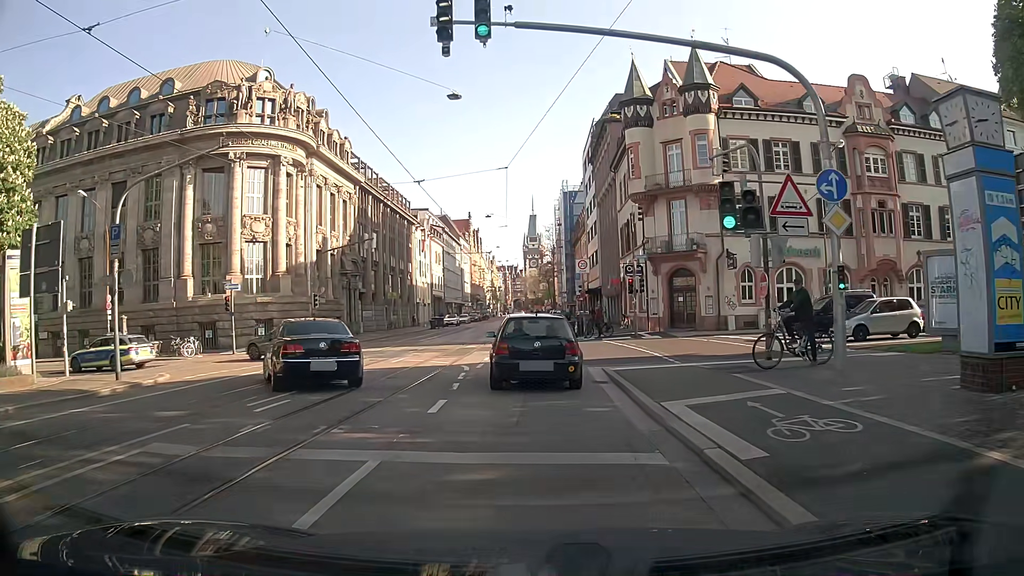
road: secondary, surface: asphalt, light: Day
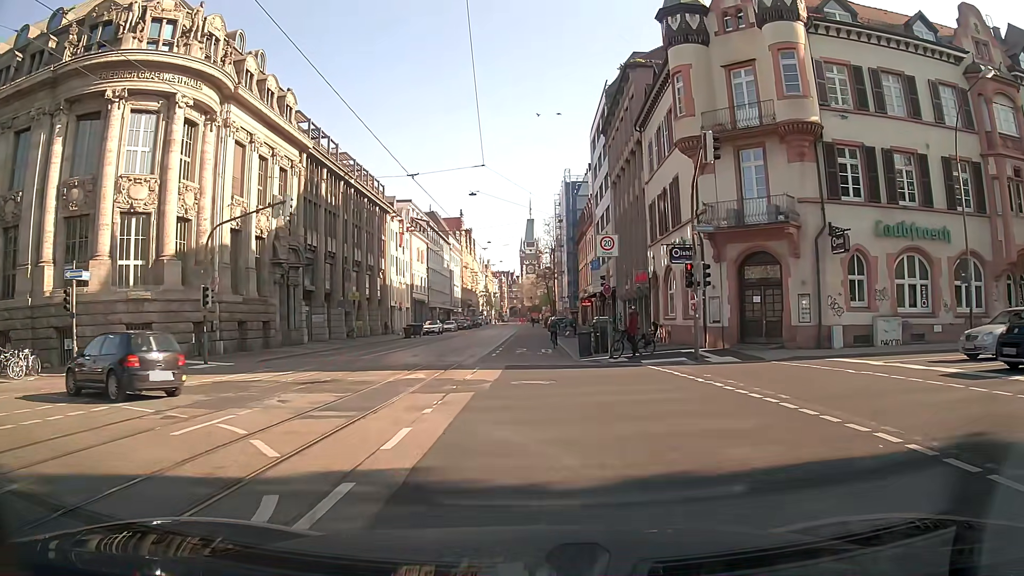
(0.0, +14.0) m; 0°
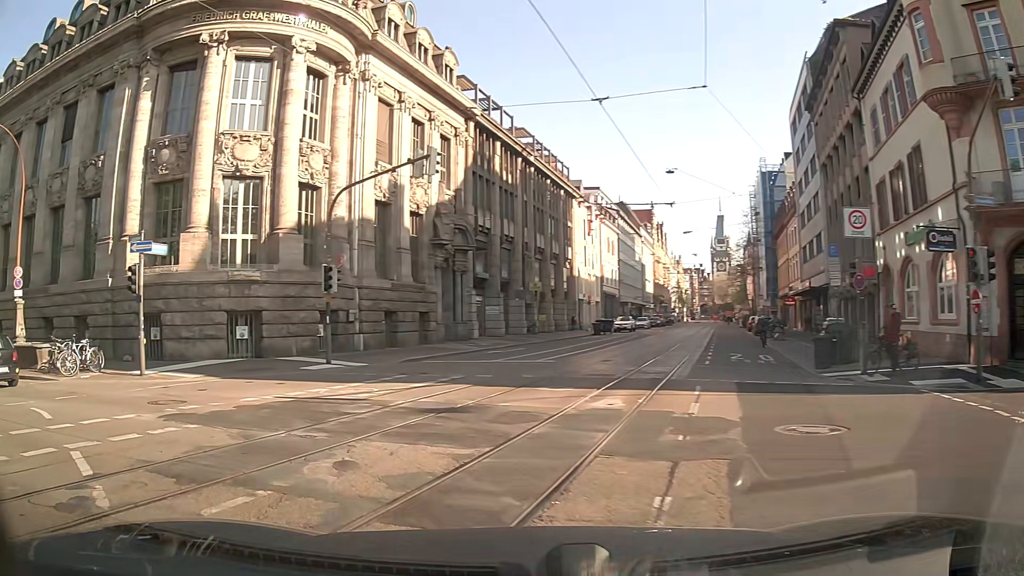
(-0.7, +6.4) m; -15°
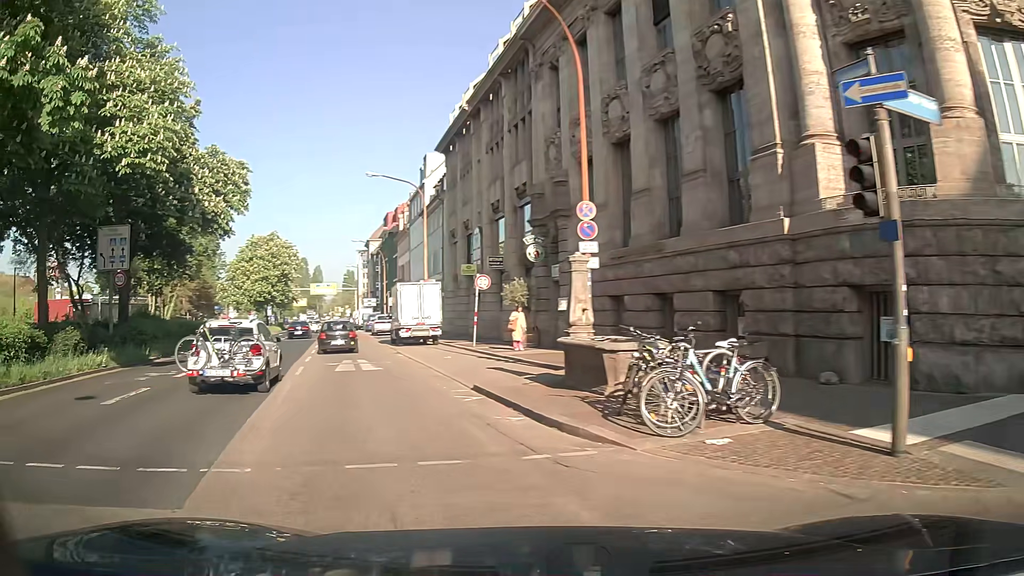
(-6.5, +11.0) m; -59°
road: primary
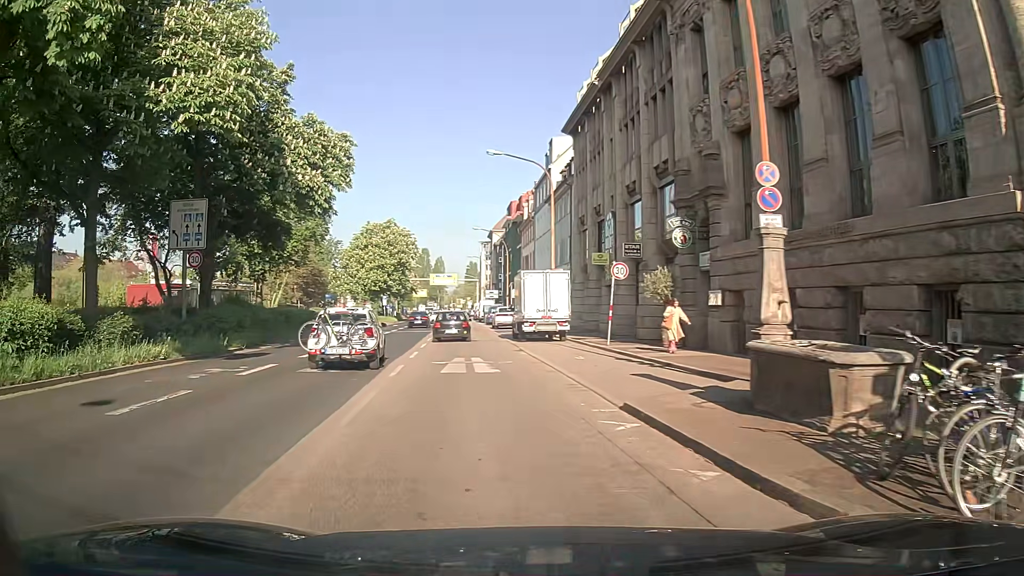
(-0.3, +3.6) m; -8°
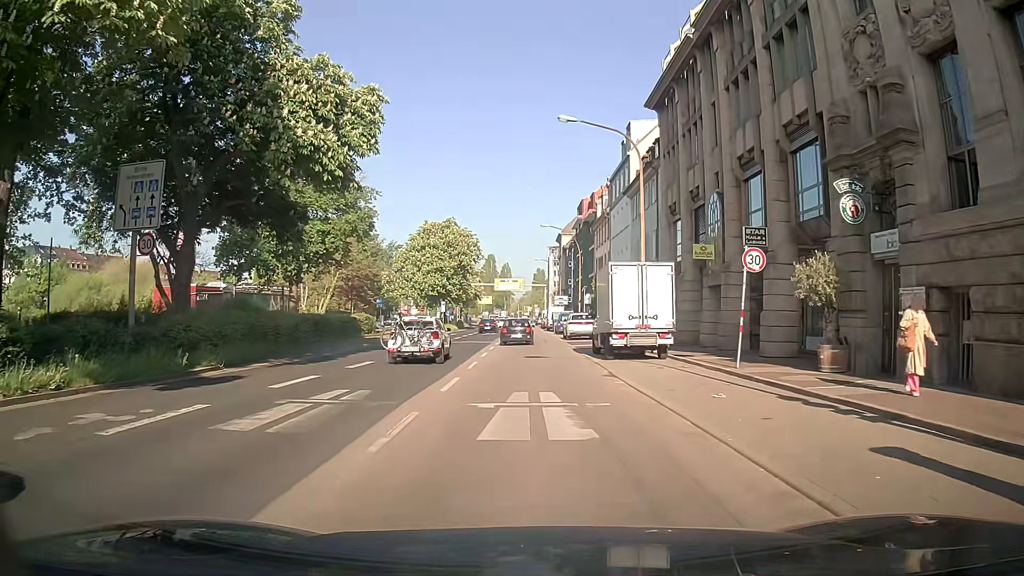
(-0.7, +7.7) m; -8°
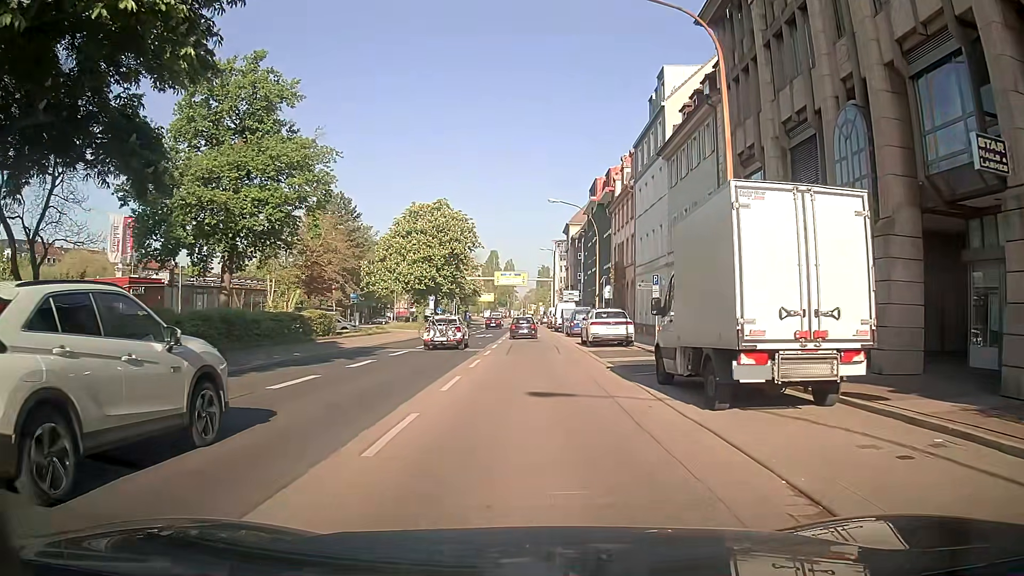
(0.0, +12.2) m; 0°
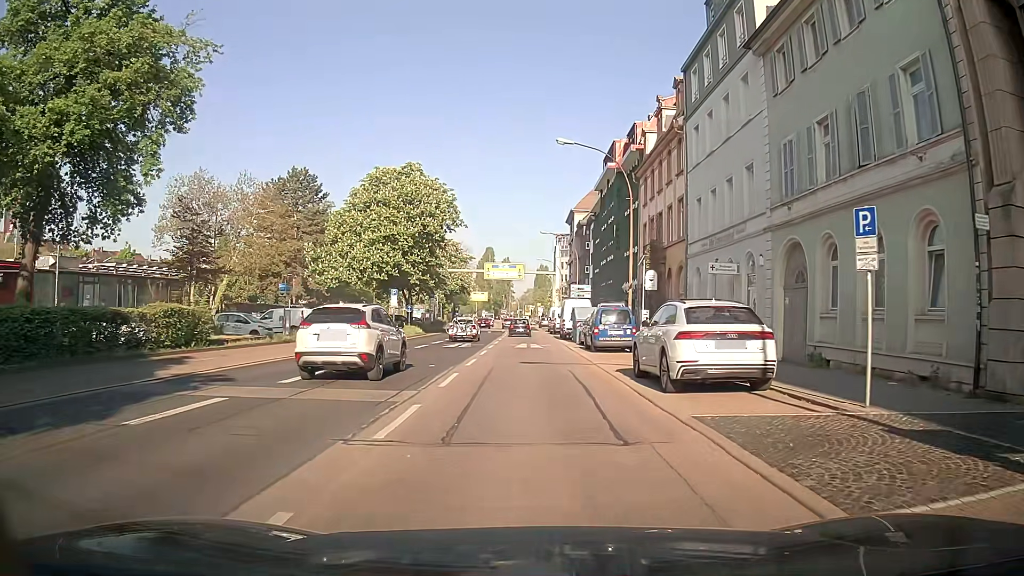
(+0.1, +17.1) m; 0°
(0, +10) (0, +20) (0, +30) (0, +40) (0, +50) (0, +60) (0, +70) (-1, +80) (-2, +90) (-2, +100) m
